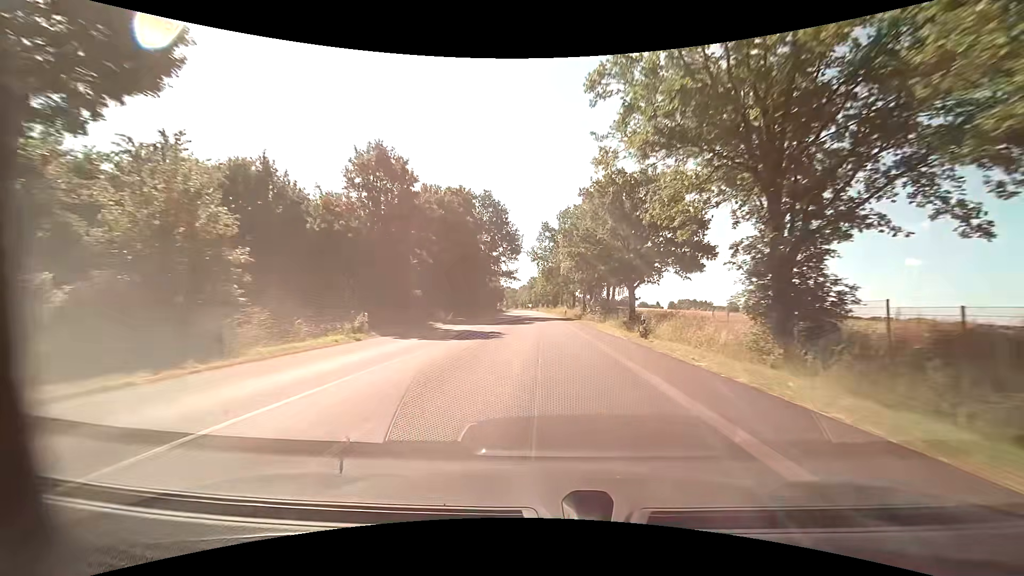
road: primary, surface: asphalt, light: Day
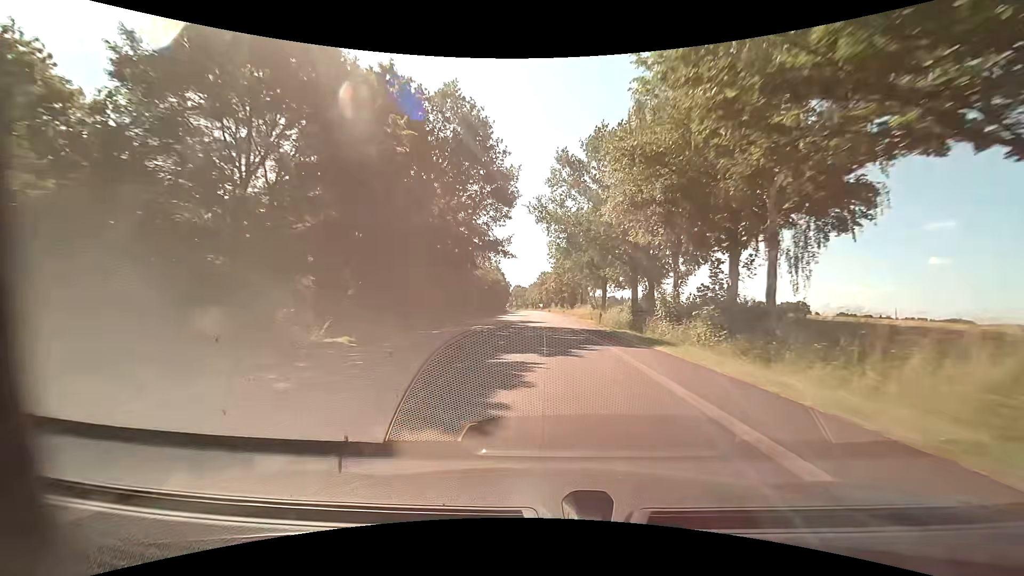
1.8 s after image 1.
(-0.1, +33.8) m; -1°
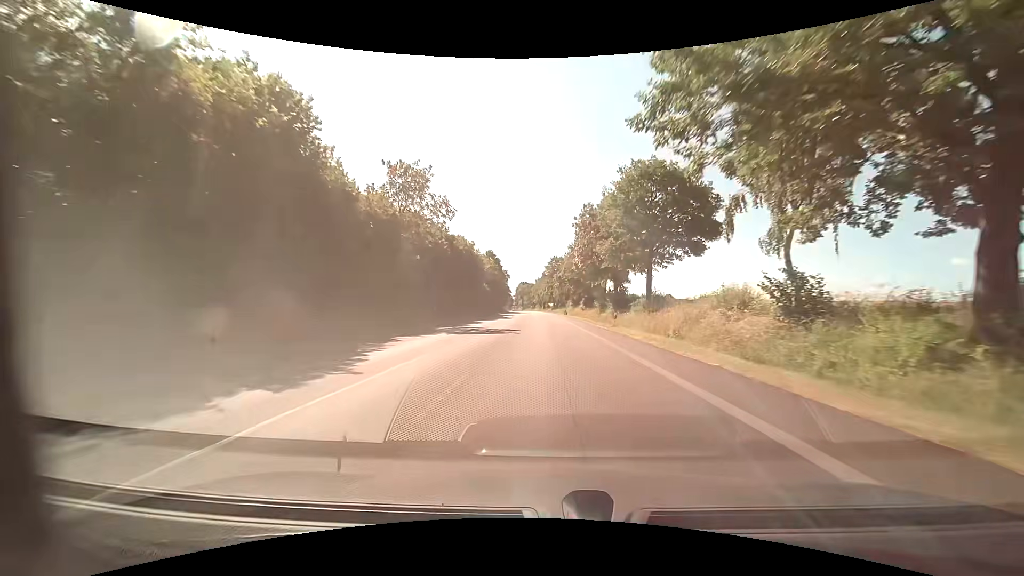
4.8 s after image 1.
(-0.9, +56.3) m; -1°
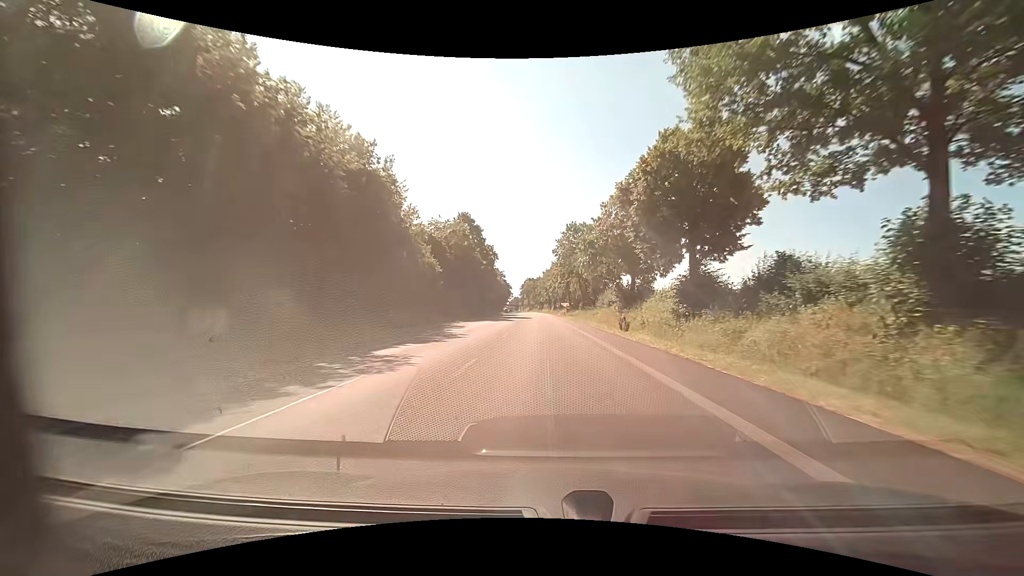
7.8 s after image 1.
(-0.6, +56.4) m; -1°
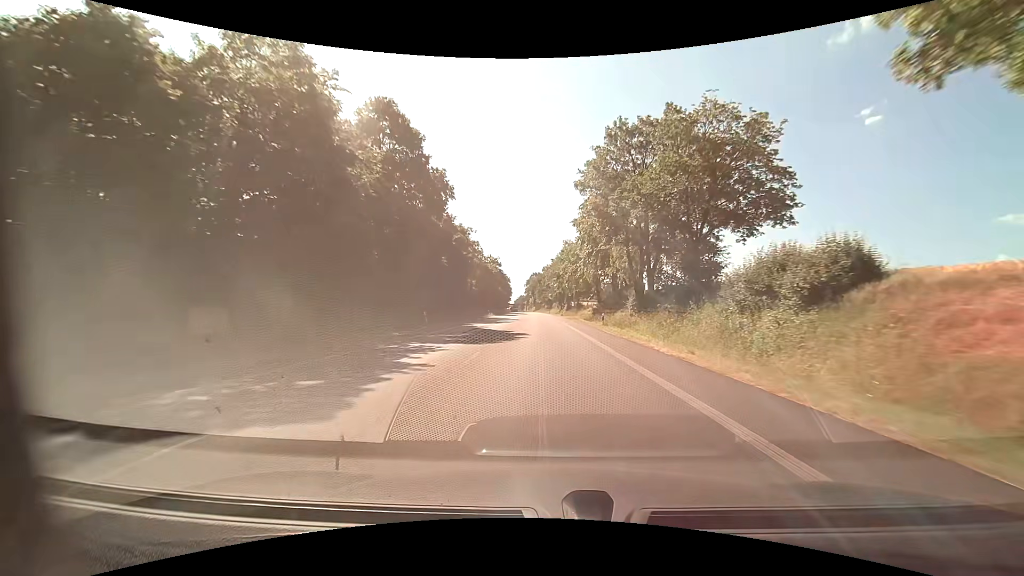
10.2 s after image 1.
(-0.4, +45.2) m; -1°
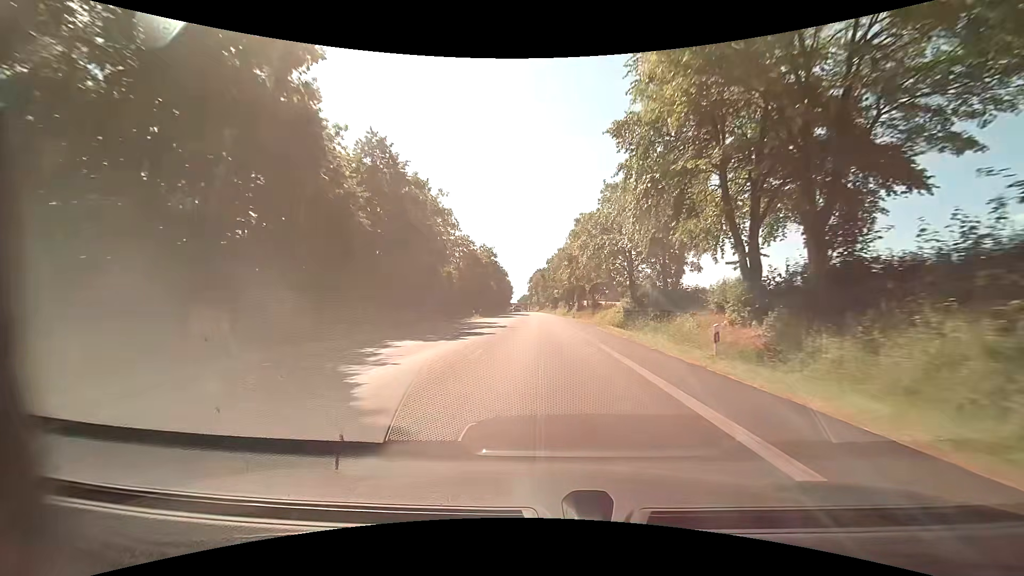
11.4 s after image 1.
(-0.1, +22.7) m; 0°
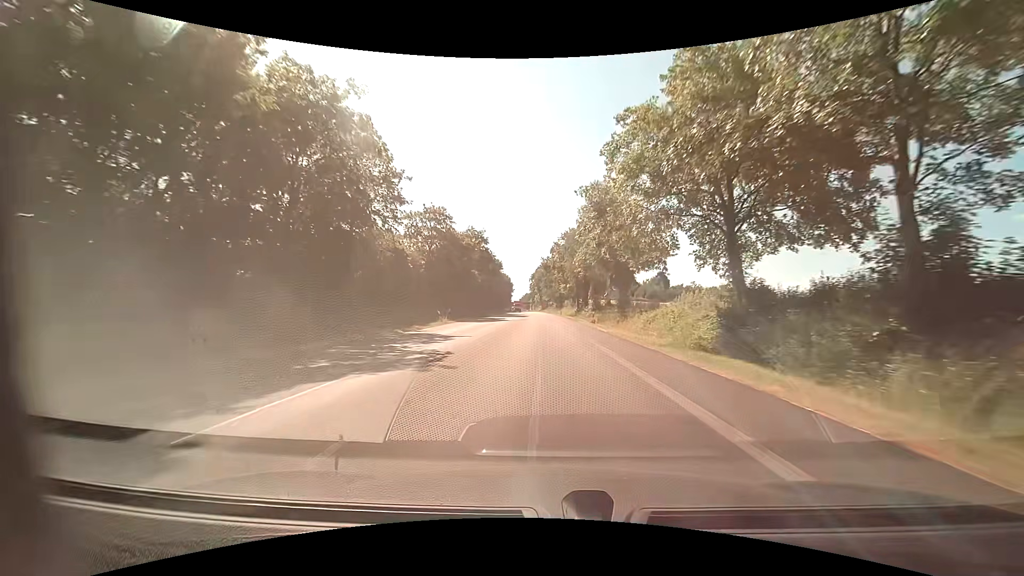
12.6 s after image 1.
(-0.1, +22.7) m; 0°
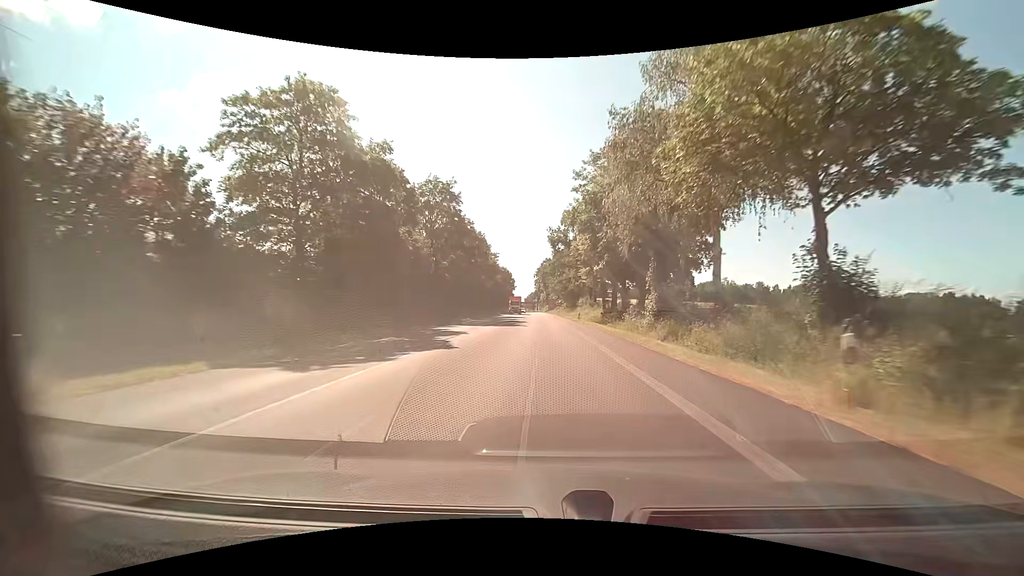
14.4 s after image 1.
(-0.2, +34.0) m; -1°
(0, +10) (0, +20) (0, +30) (0, +40) (0, +50) (0, +60) (0, +70) (-1, +80) (-1, +90) (-1, +100) m
